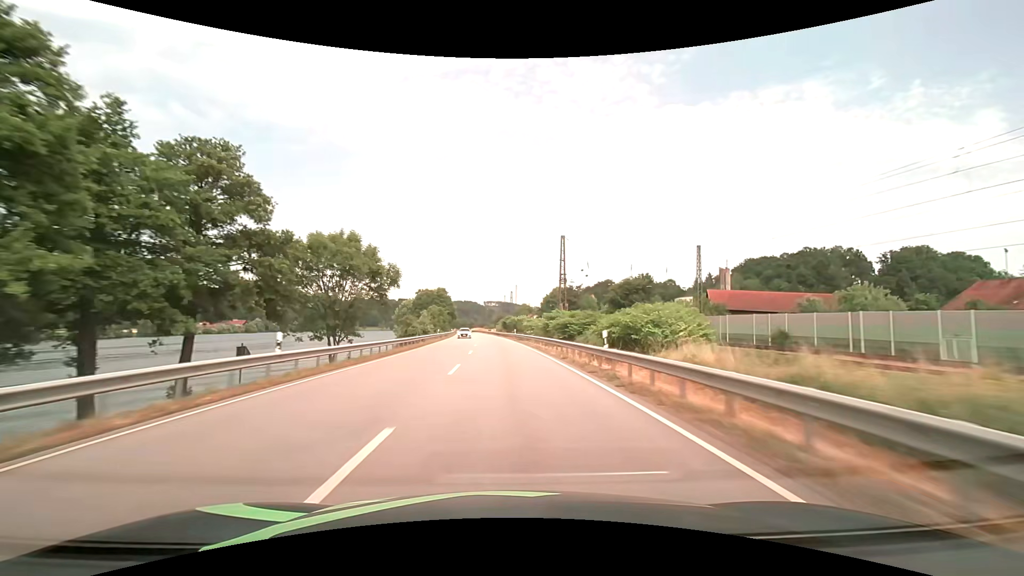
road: primary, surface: asphalt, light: Day
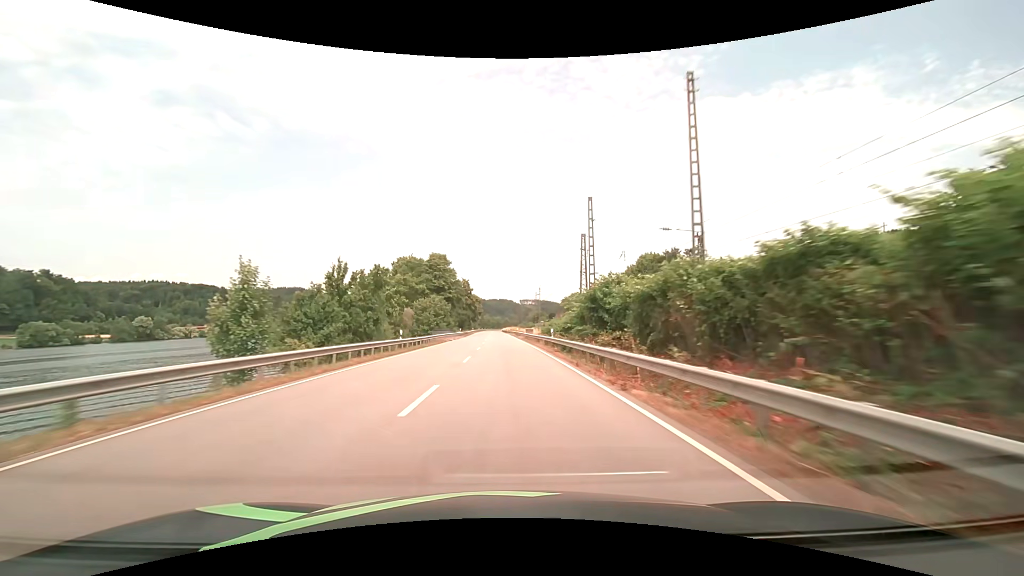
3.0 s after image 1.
(-3.0, +79.2) m; -4°
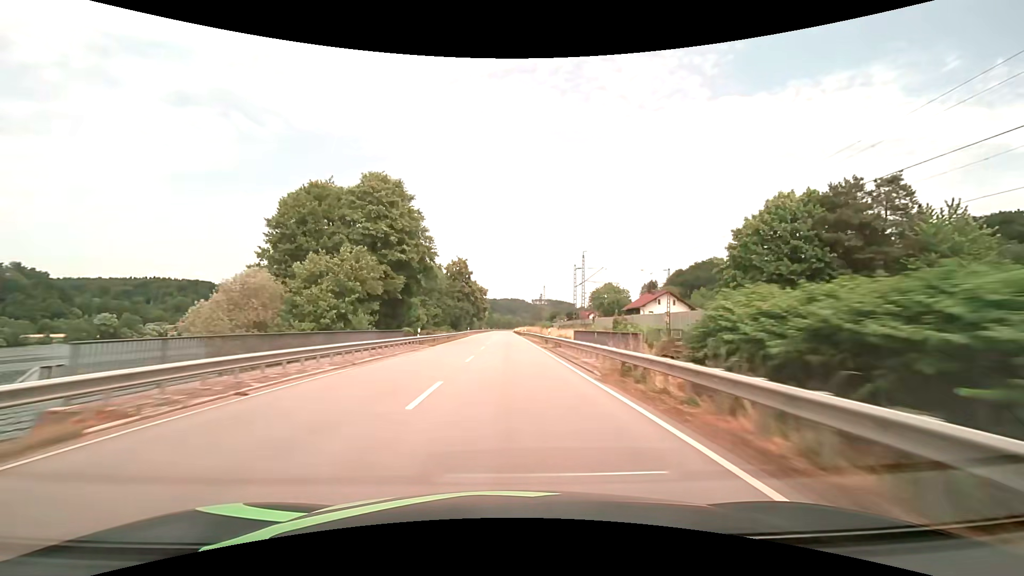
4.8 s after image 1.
(-0.5, +47.6) m; -1°
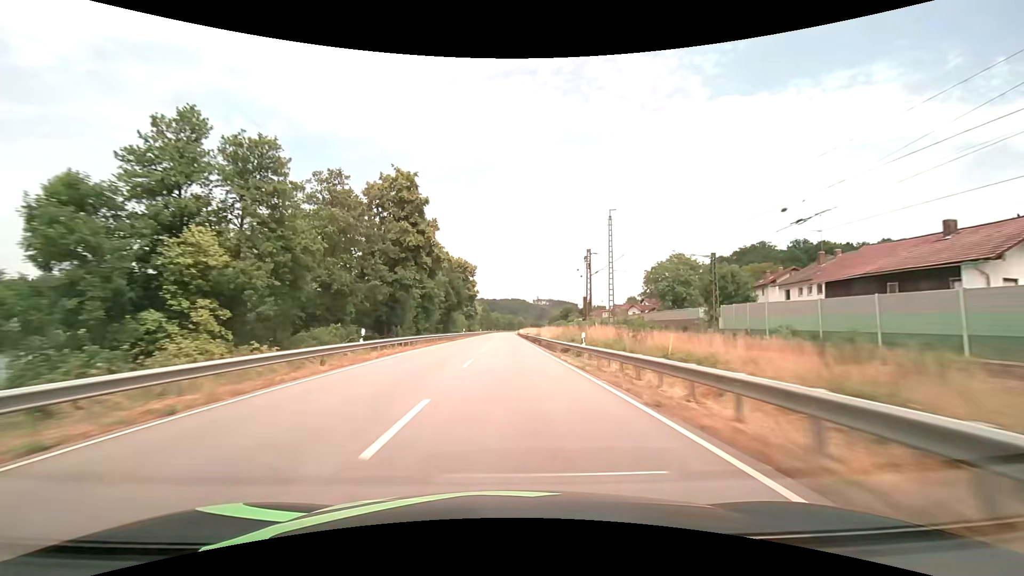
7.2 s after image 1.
(-0.3, +63.3) m; 0°
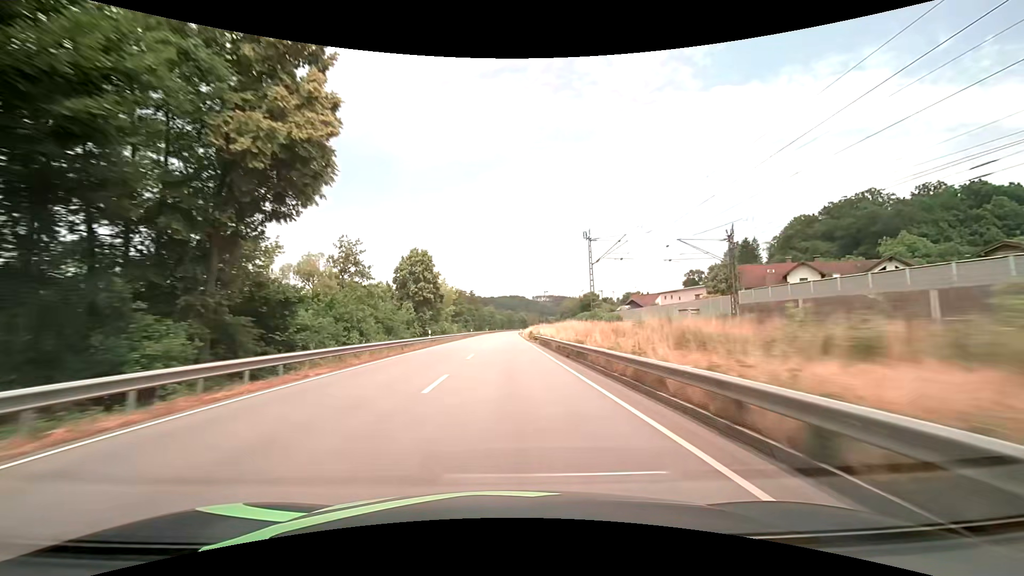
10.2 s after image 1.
(+0.3, +79.1) m; 0°
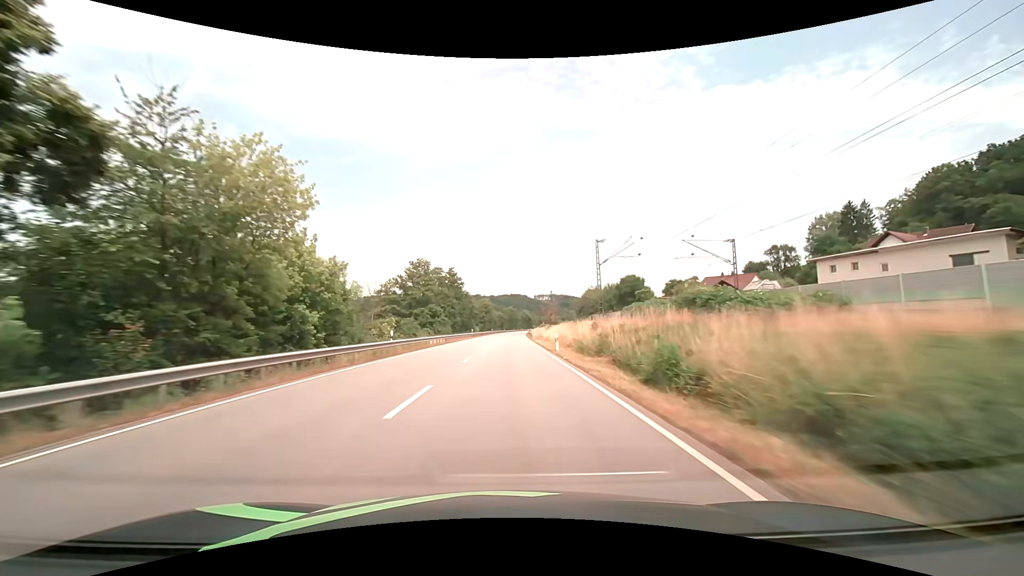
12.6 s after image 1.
(-0.1, +63.3) m; 0°
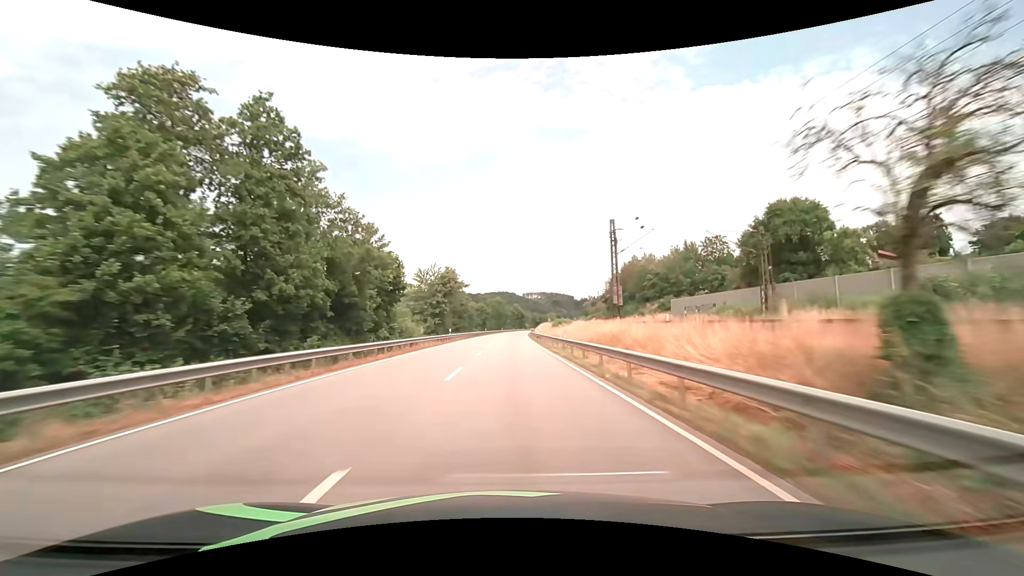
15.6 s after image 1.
(+0.7, +79.2) m; +1°
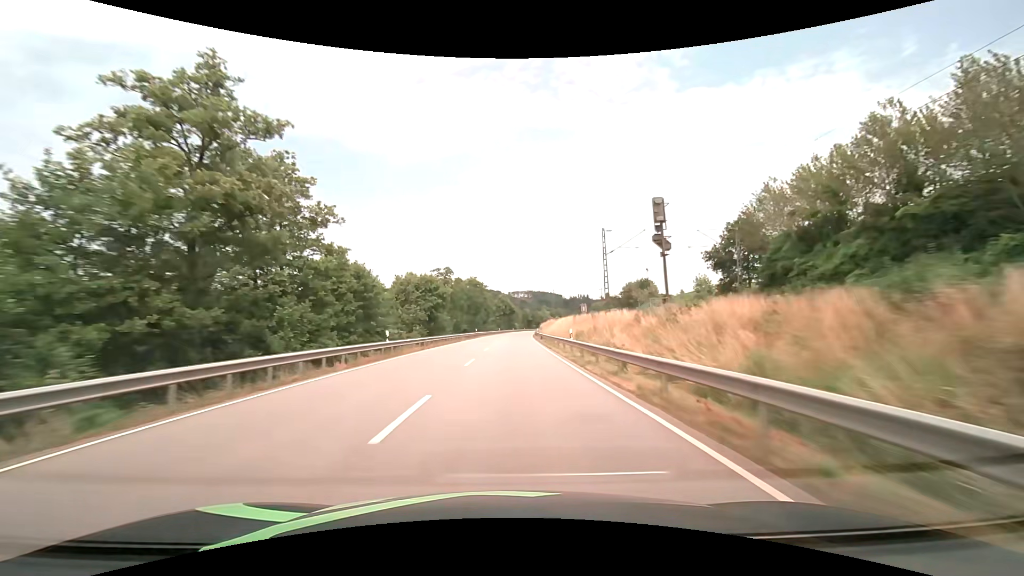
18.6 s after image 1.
(+0.9, +79.2) m; +2°
(0, +10) (0, +20) (0, +30) (0, +40) (0, +50) (+1, +60) (+1, +70) (+1, +80) (+2, +90) (+2, +100) m
